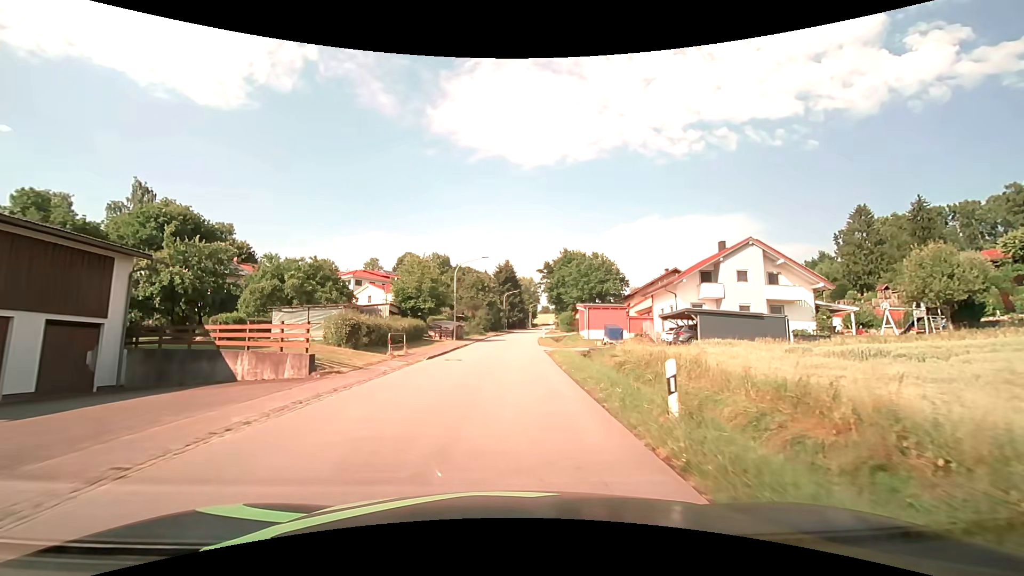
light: Day
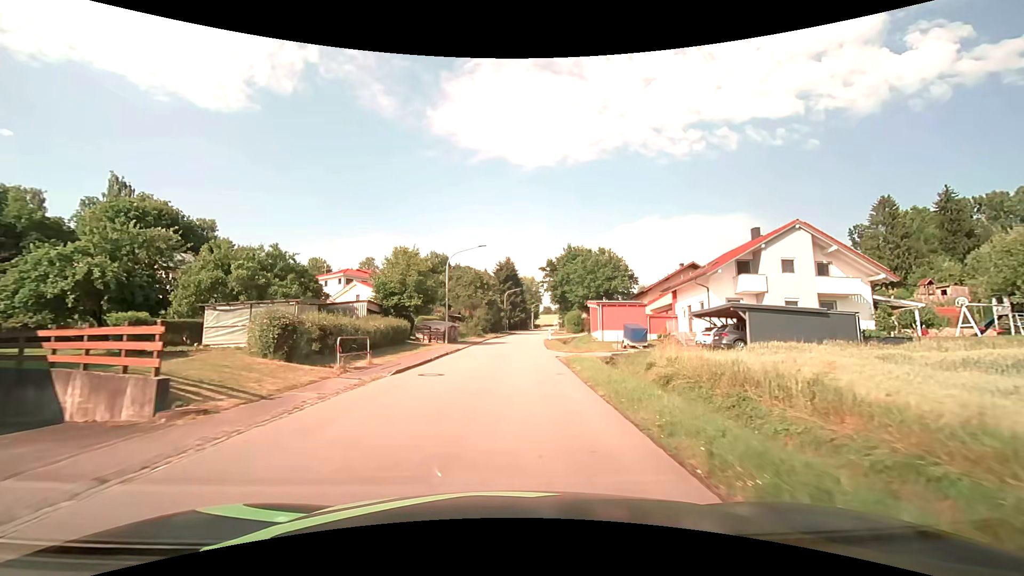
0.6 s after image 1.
(0.0, +6.7) m; 0°
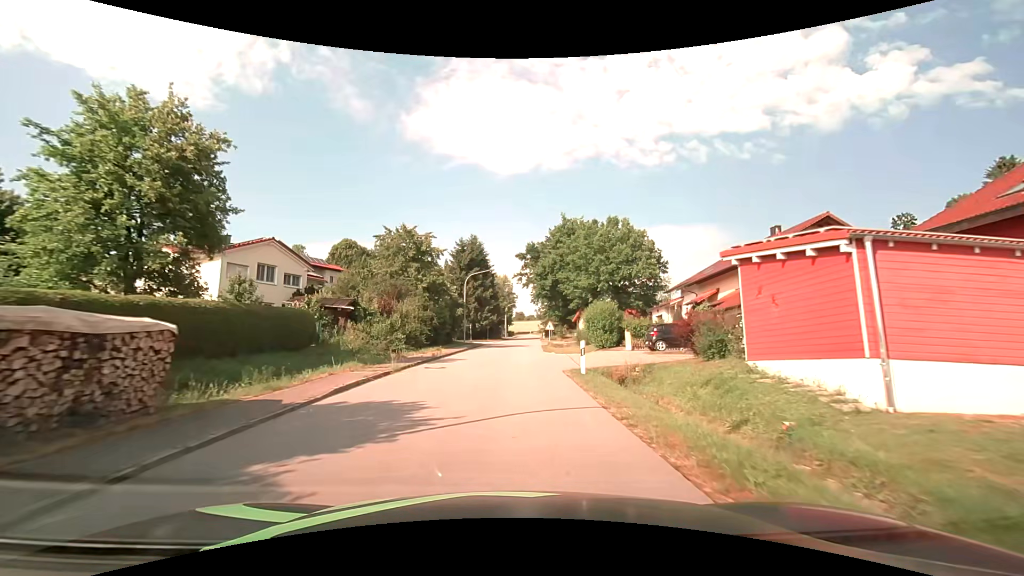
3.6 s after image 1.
(+0.7, +34.2) m; +3°
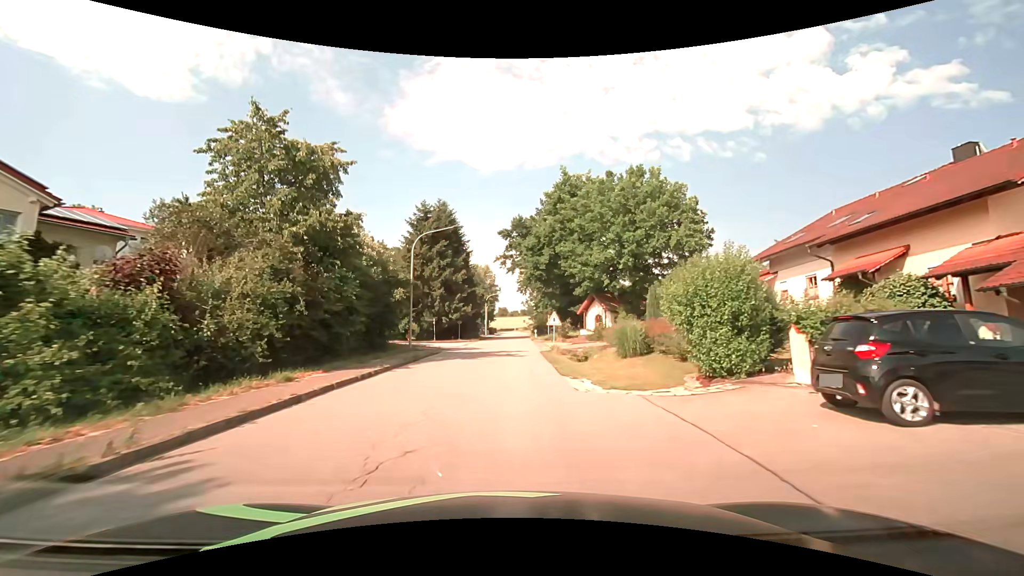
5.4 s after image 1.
(+0.5, +19.8) m; +2°
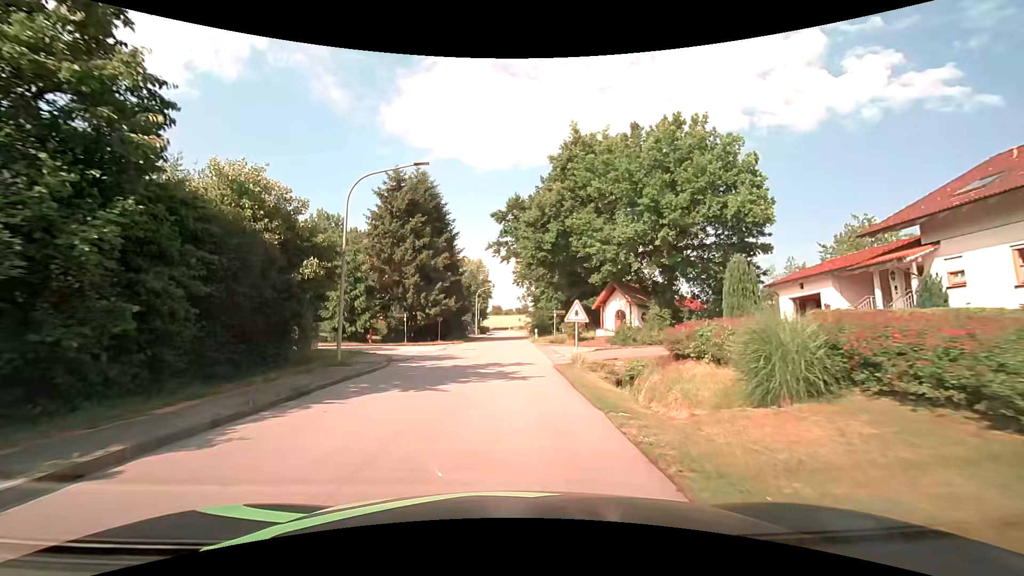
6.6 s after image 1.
(+0.1, +11.3) m; +1°
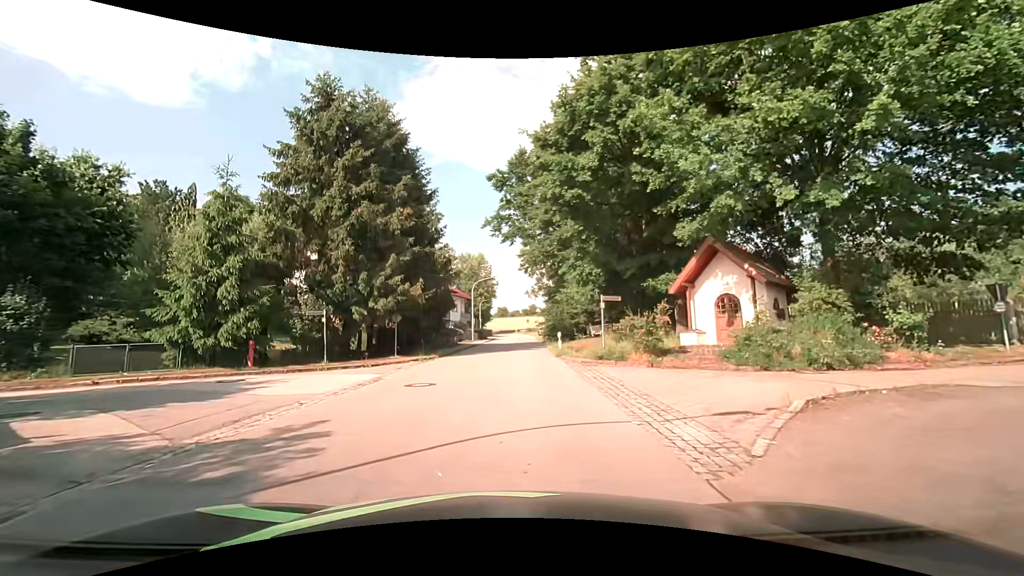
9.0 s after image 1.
(+0.1, +16.9) m; -1°
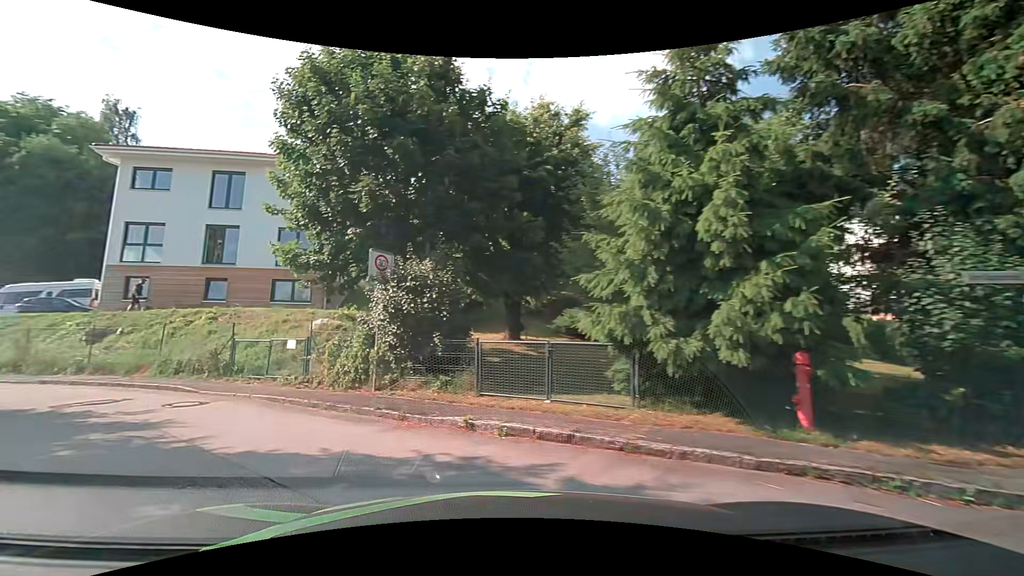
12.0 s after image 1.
(-5.1, +12.8) m; -53°
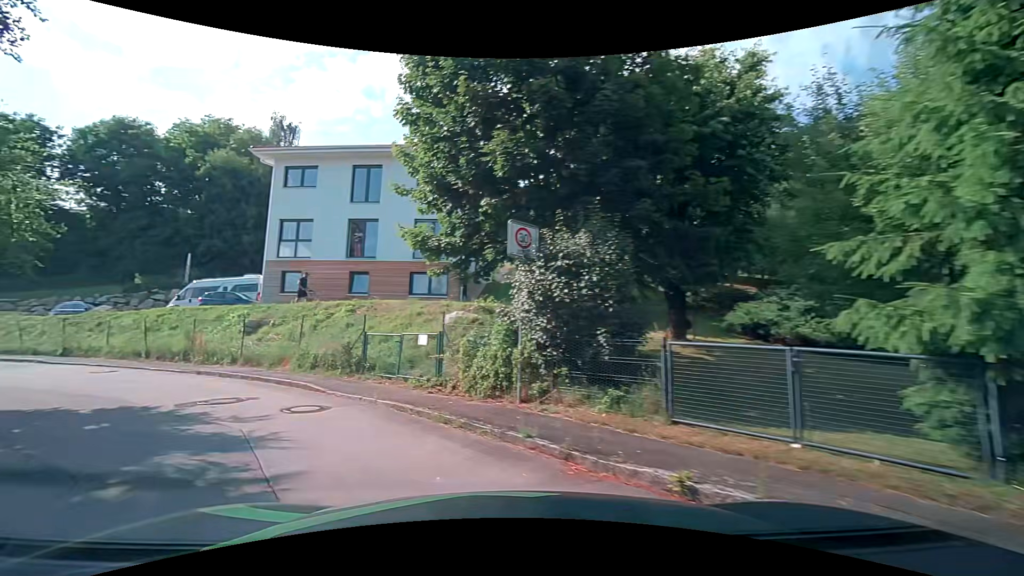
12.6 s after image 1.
(-0.4, +2.9) m; -14°
